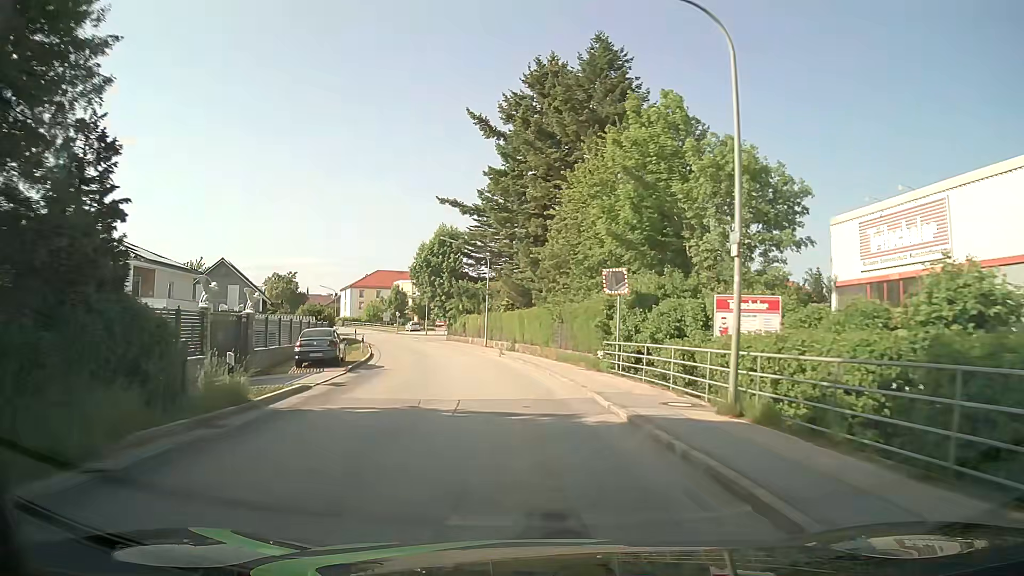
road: tertiary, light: Day
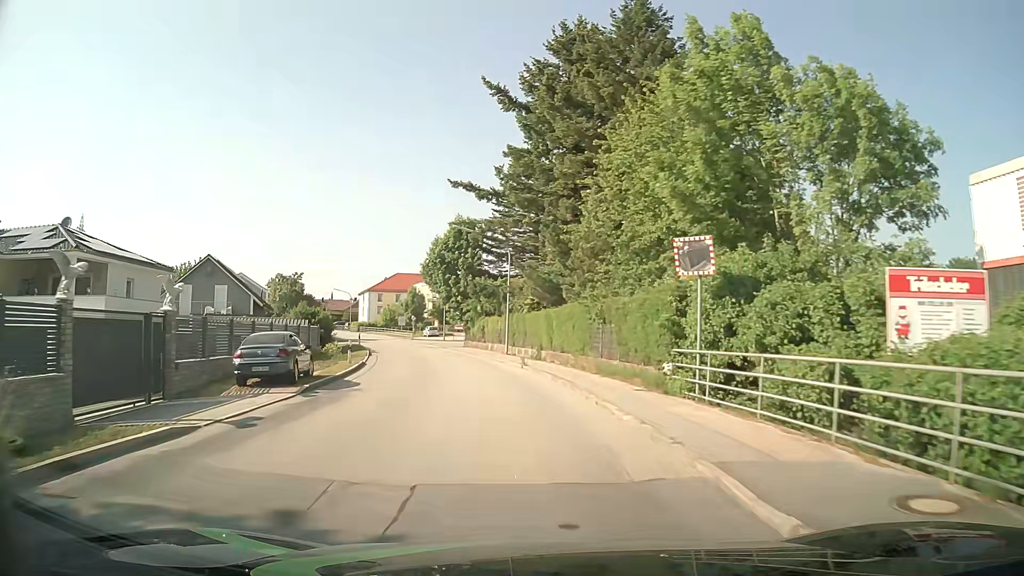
(-0.2, +7.6) m; -2°
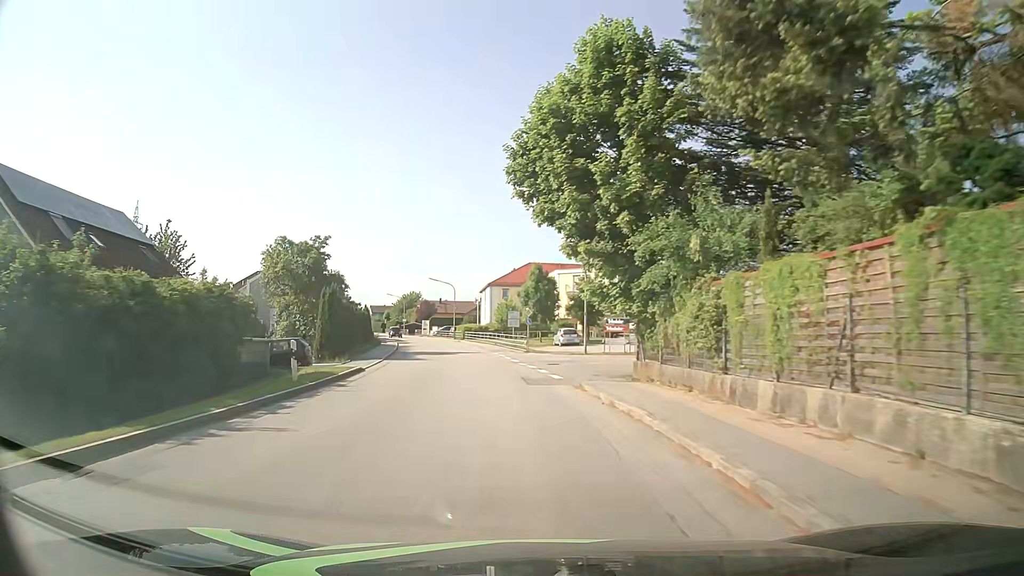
(-4.3, +37.4) m; -13°
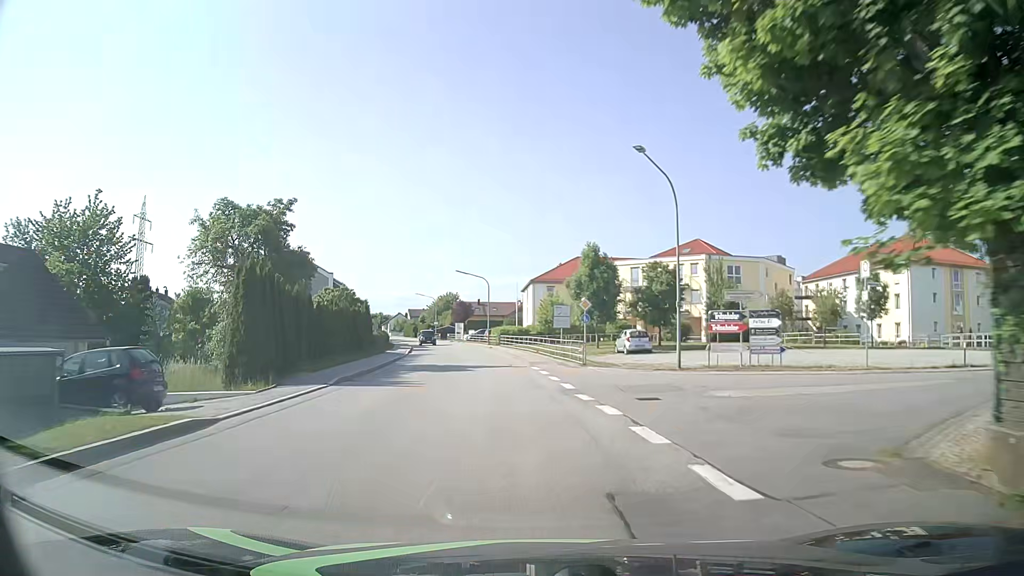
(-0.4, +15.1) m; -3°
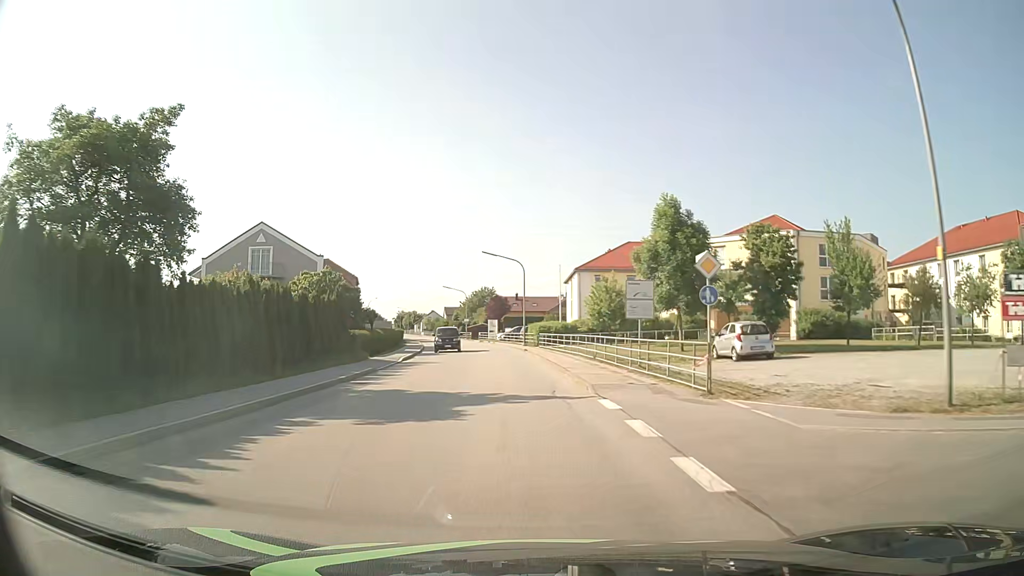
(-0.5, +15.1) m; -3°
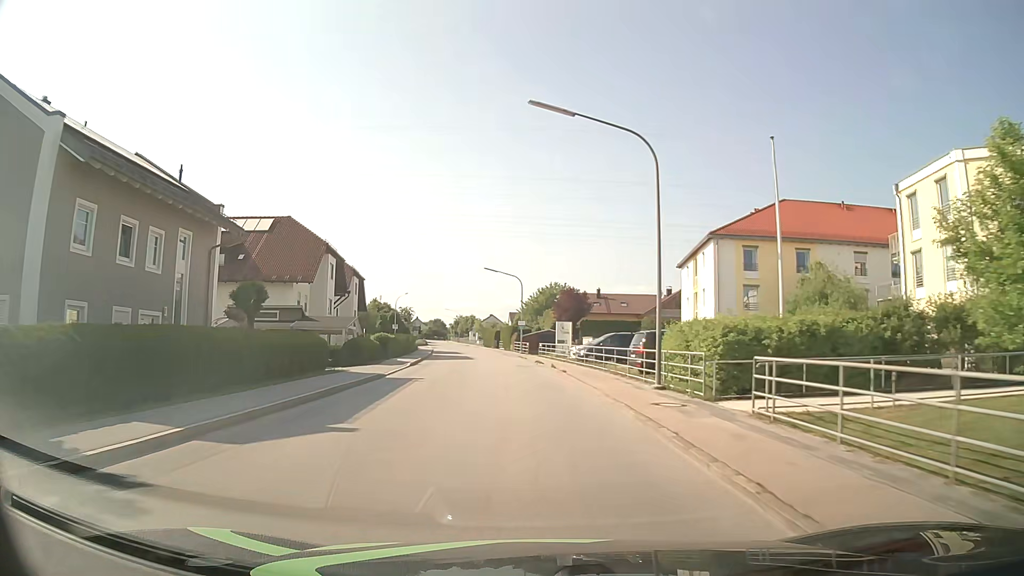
(-2.3, +37.6) m; -6°
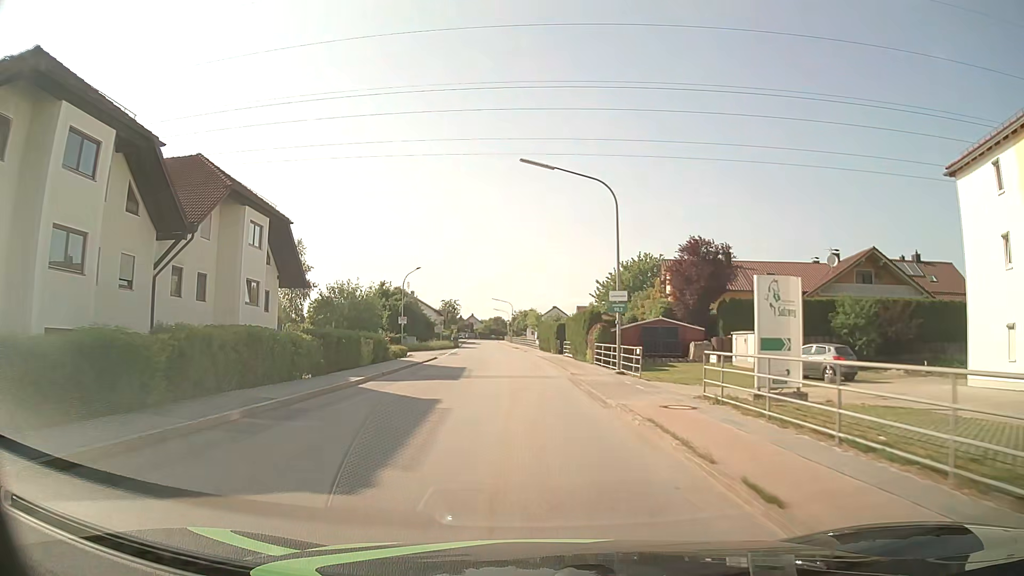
(-1.8, +37.9) m; -6°
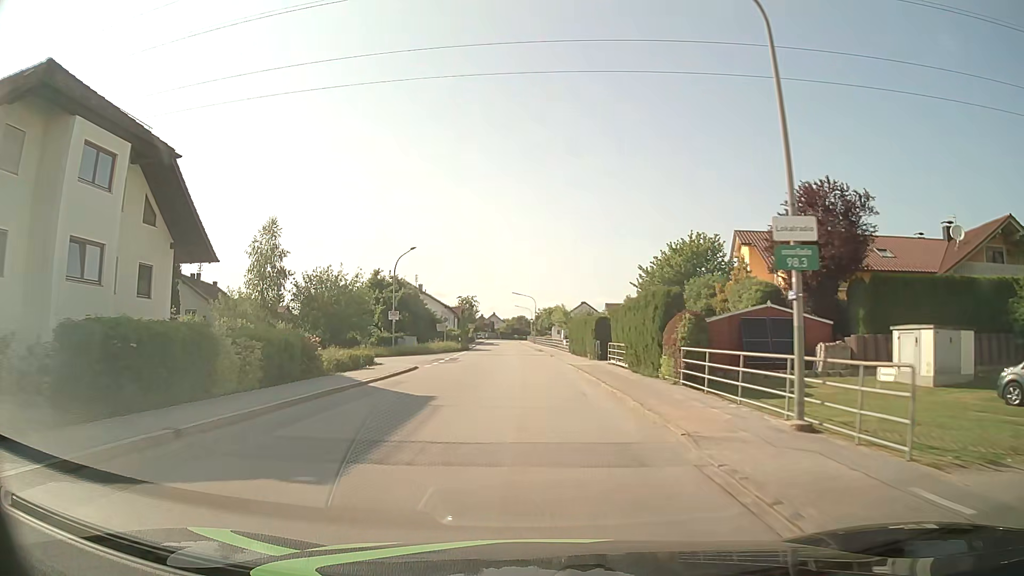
(-0.3, +15.2) m; -2°
(0, +10) (0, +20) (0, +30) (-1, +40) (-1, +50) (-1, +60) (-2, +70) (-2, +80) (-3, +90) (-3, +100) m
